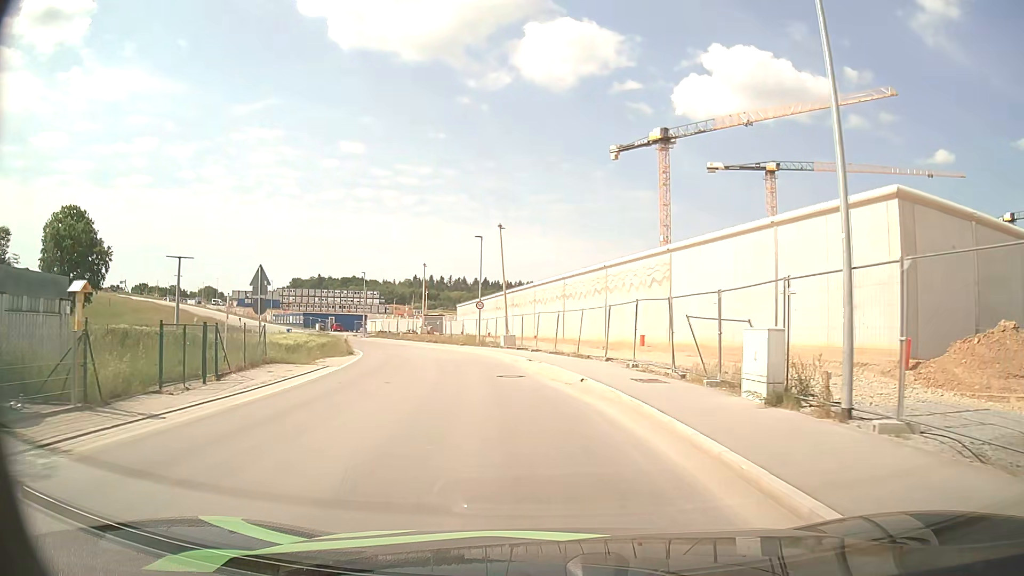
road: unclassified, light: Day
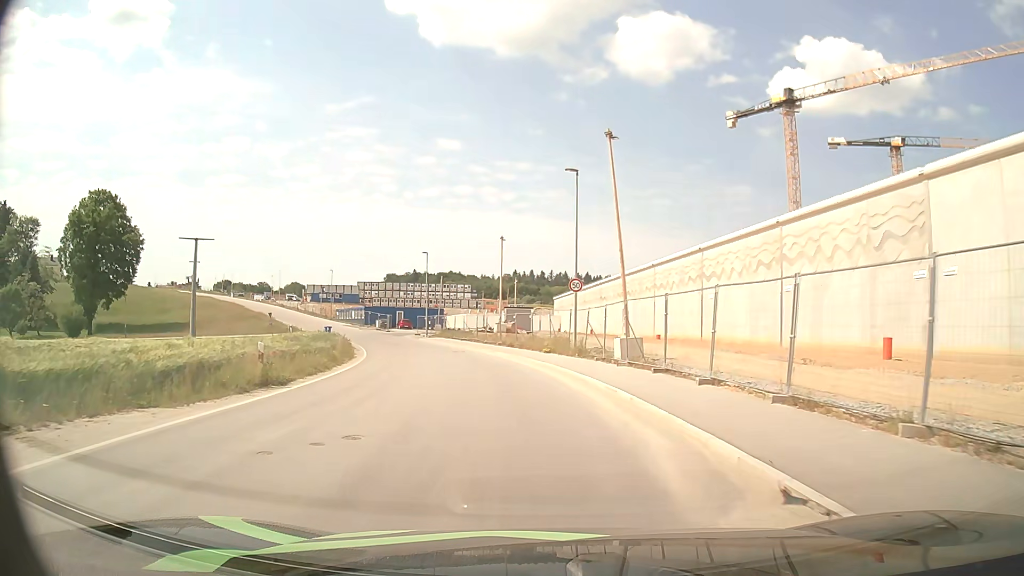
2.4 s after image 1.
(-1.4, +20.8) m; -8°
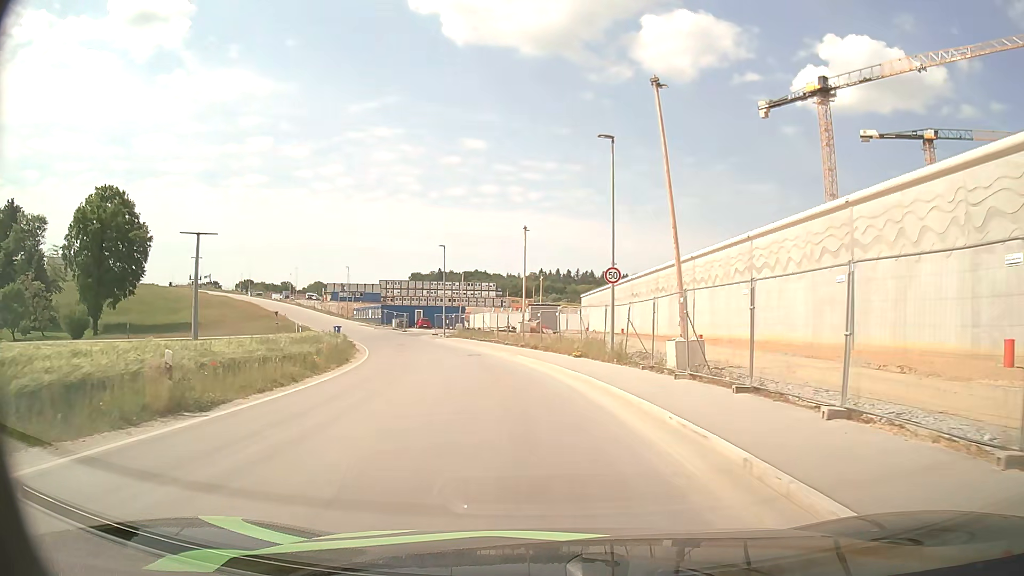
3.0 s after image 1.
(-0.1, +5.3) m; -2°
(0, +10) (-2, +20) (-3, +30) (-6, +39) (-9, +49) (-13, +58) (-17, +67) (-21, +76) (-26, +85) (-31, +94) m
